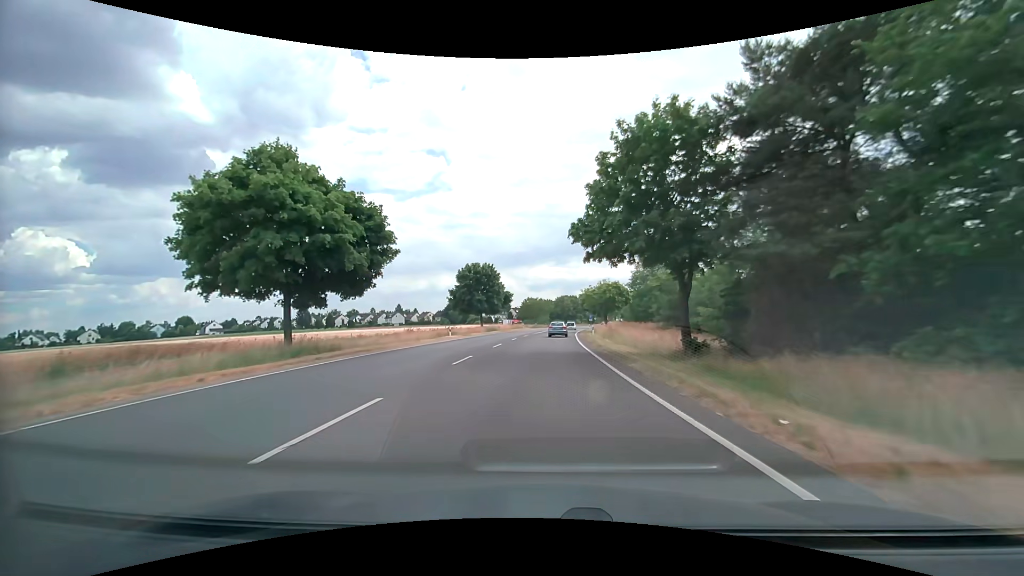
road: secondary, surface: asphalt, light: Day
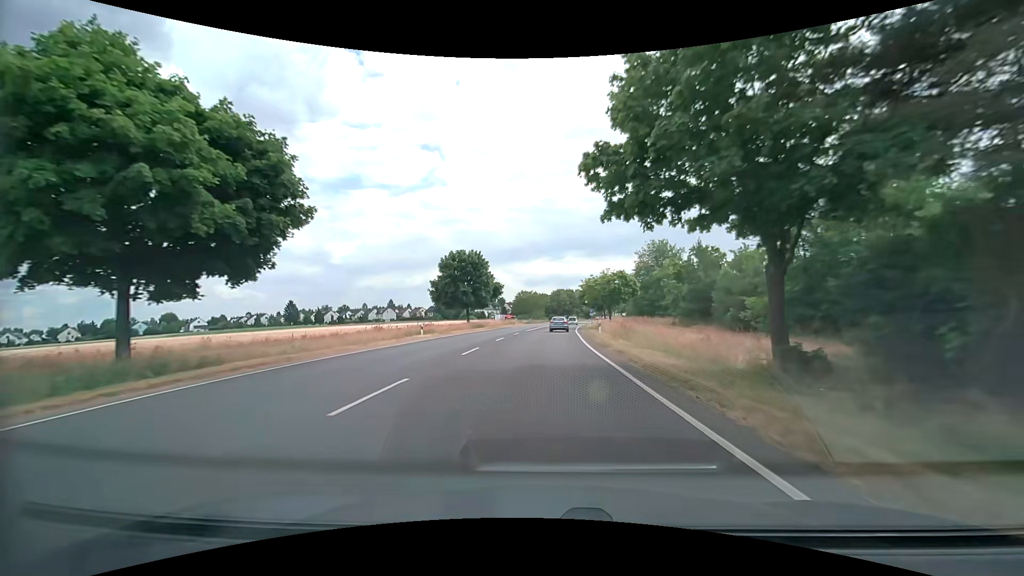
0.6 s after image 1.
(0.0, +9.0) m; 0°
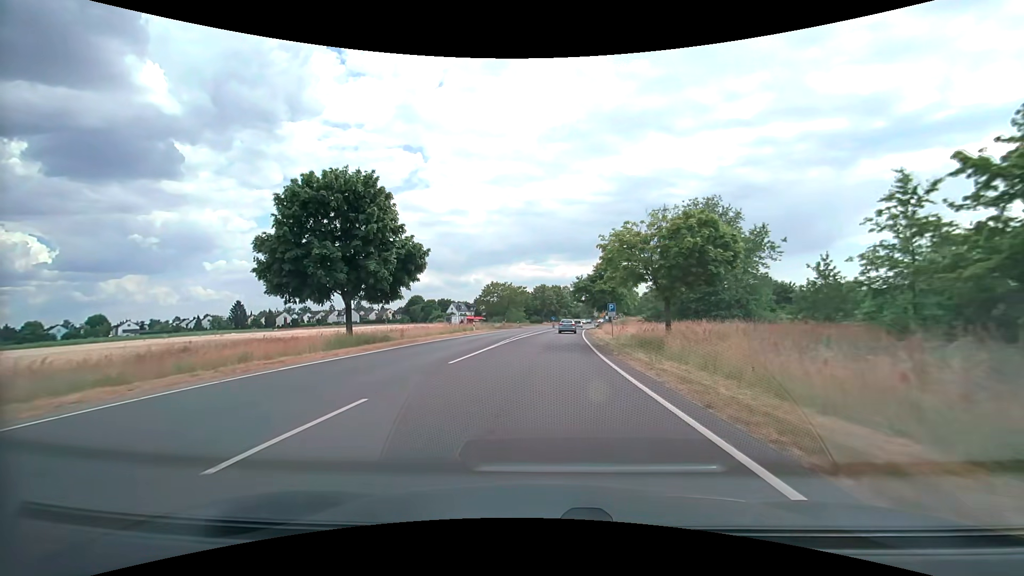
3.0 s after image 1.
(+0.7, +35.3) m; +2°
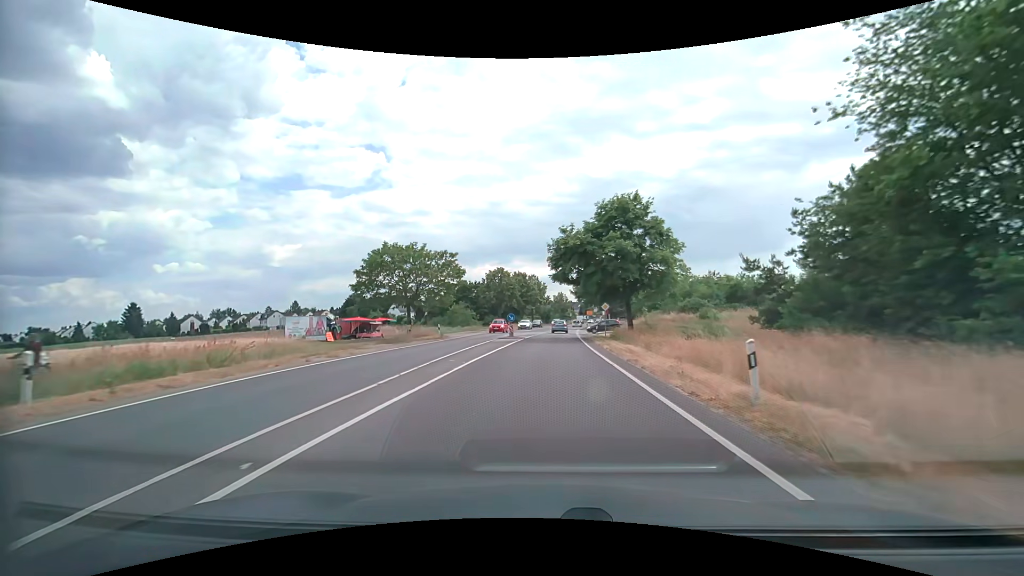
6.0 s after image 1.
(+1.3, +42.9) m; +4°
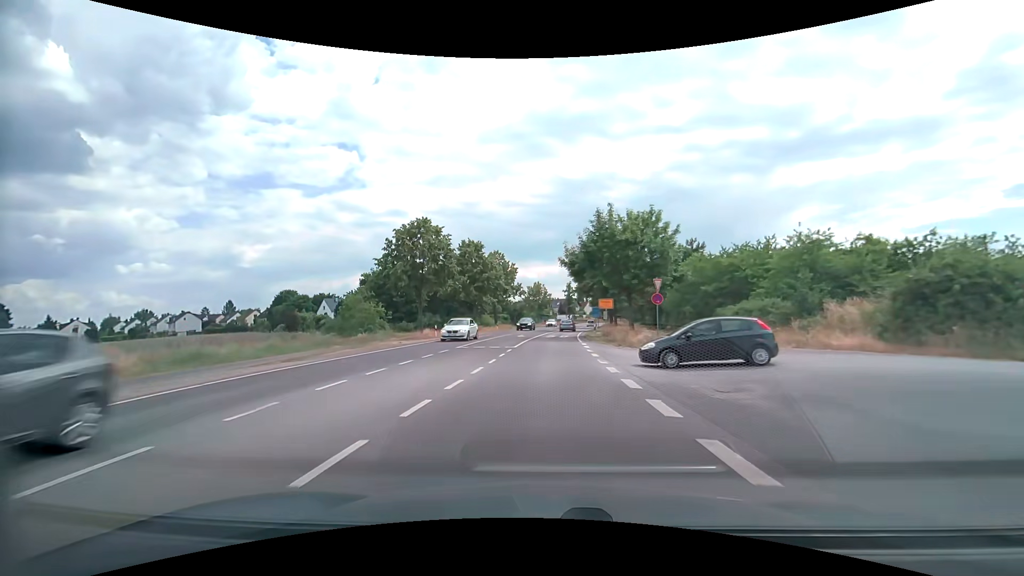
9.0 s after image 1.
(+1.0, +41.5) m; +3°
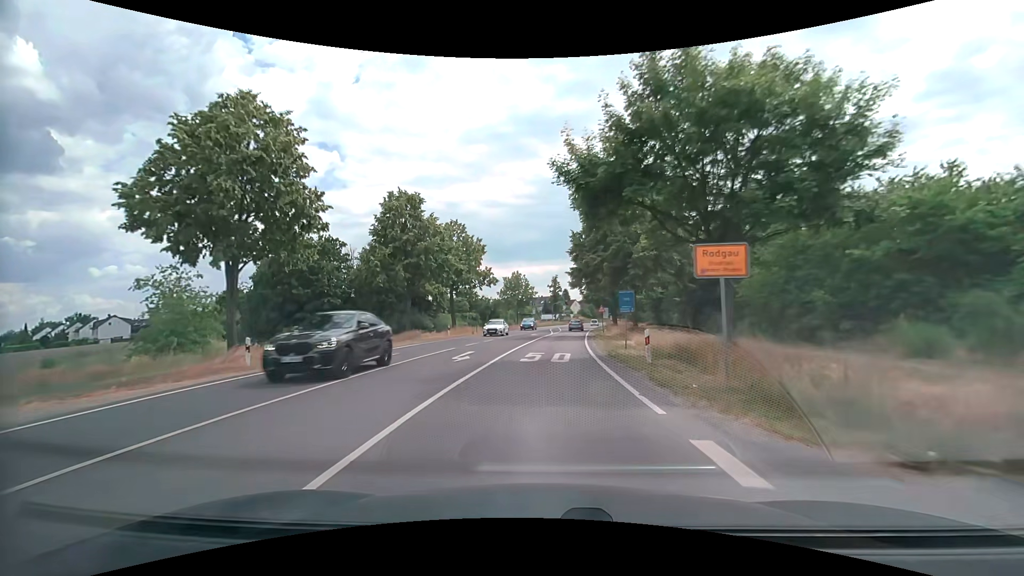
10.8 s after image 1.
(+0.4, +24.3) m; +2°
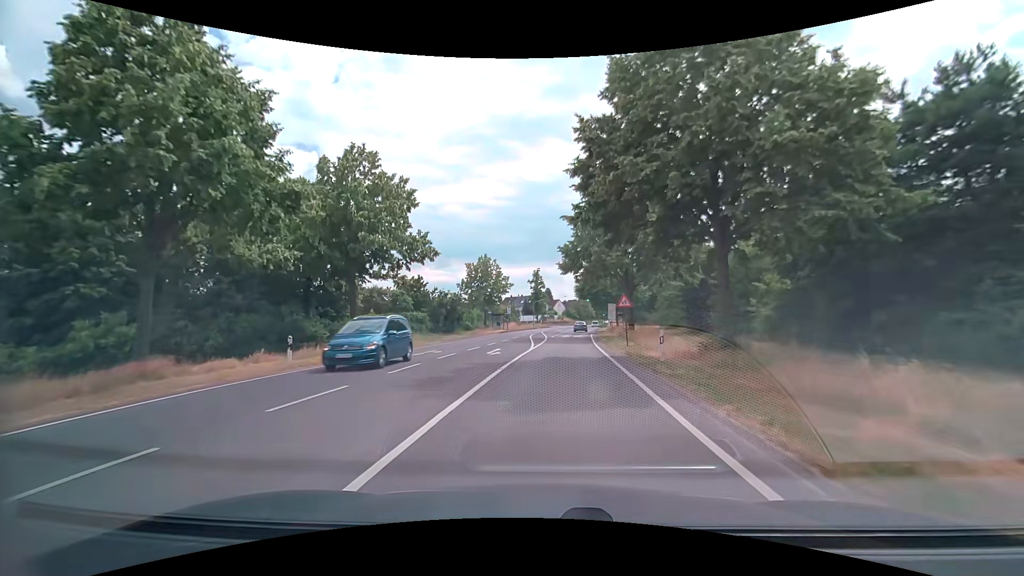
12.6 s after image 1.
(+0.4, +23.9) m; +2°
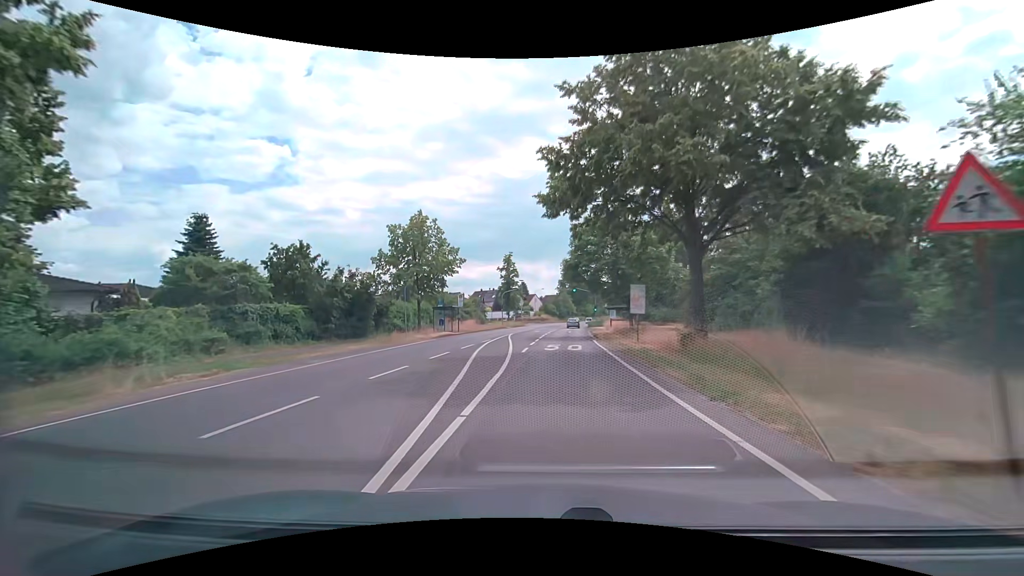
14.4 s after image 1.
(+0.3, +23.7) m; +2°
(0, +10) (0, +20) (+1, +30) (+1, +40) (+2, +50) (+3, +60) (+4, +70) (+5, +80) (+6, +90) (+8, +100) m
